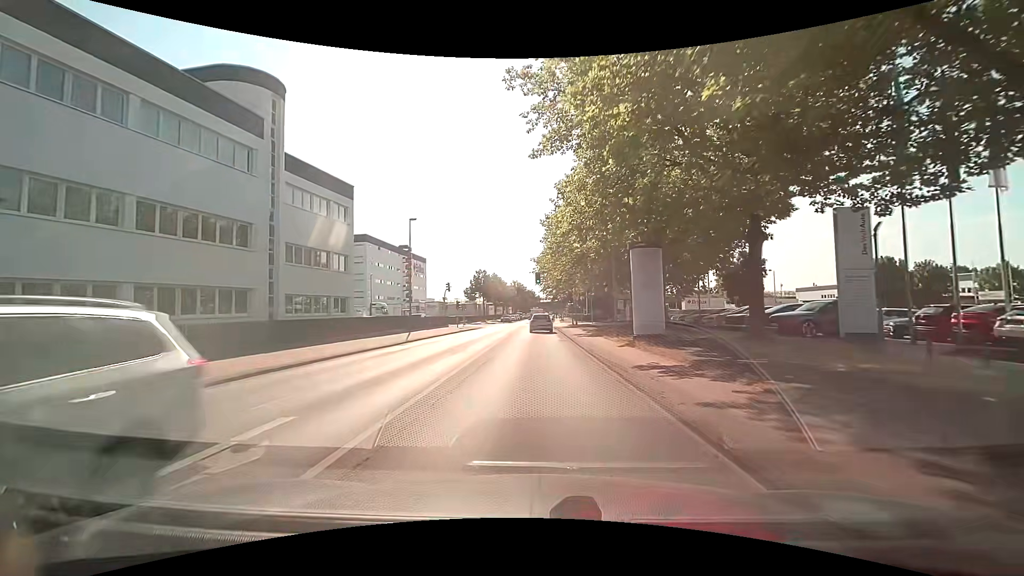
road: tertiary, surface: asphalt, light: Day
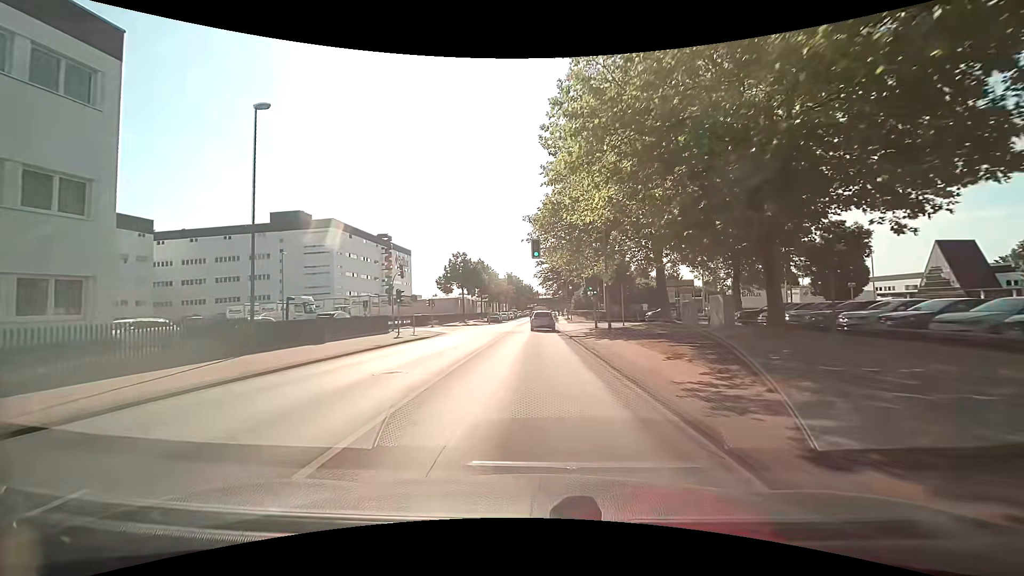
(+0.5, +25.0) m; +2°
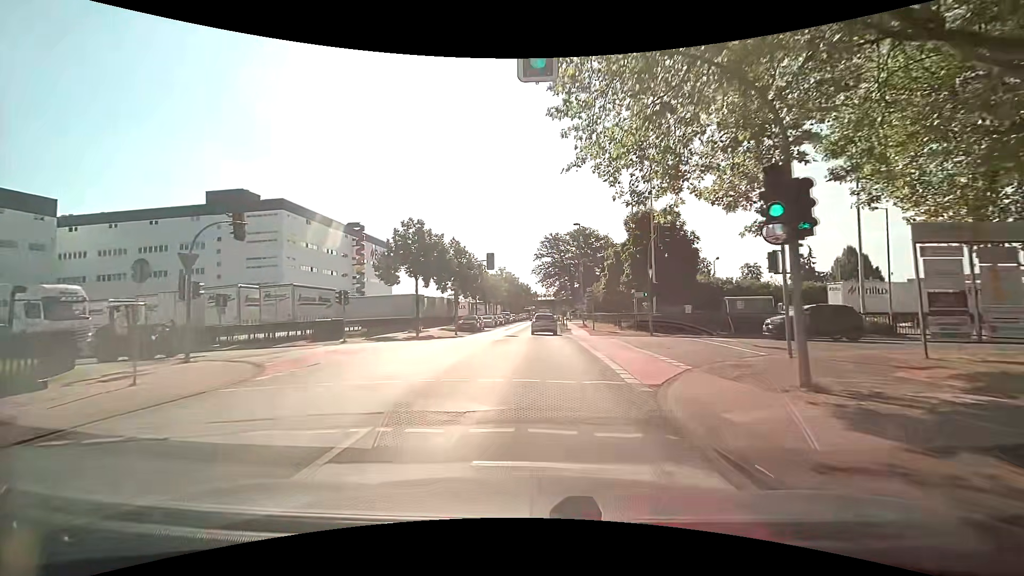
(-0.3, +26.8) m; 0°
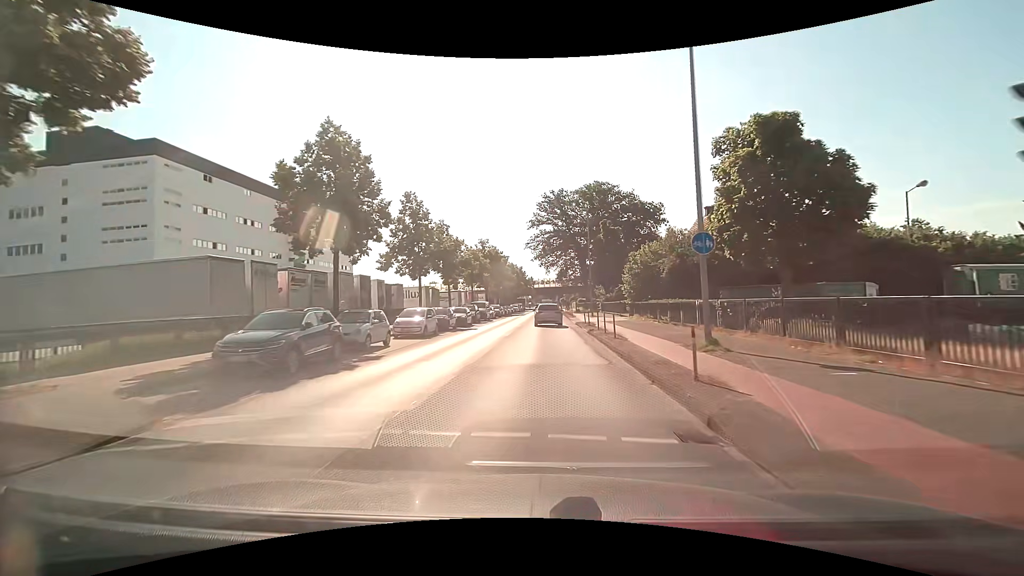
(0.0, +35.8) m; 0°
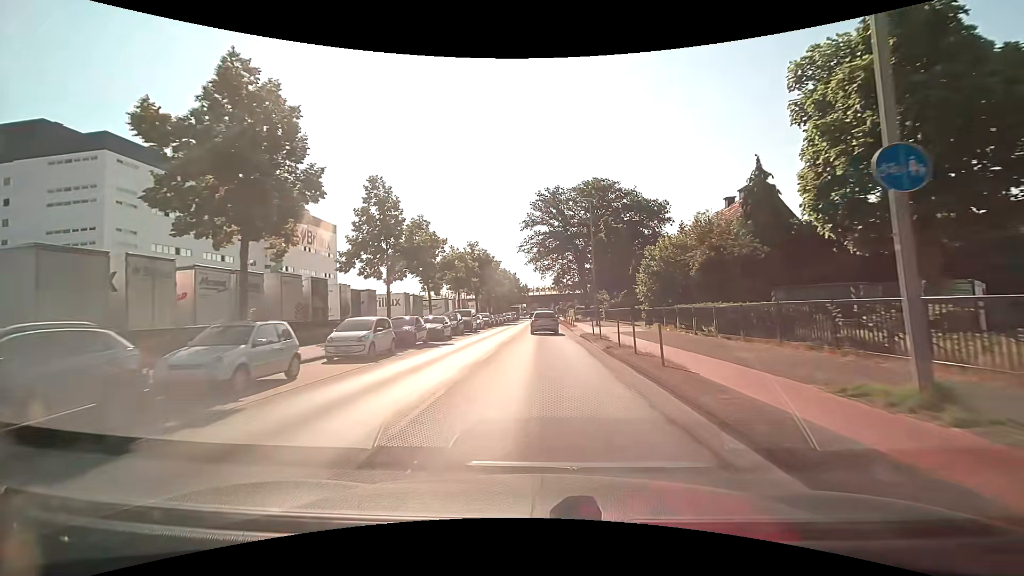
(0.0, +7.4) m; 0°
(0, +10) (0, +20) (+1, +30) (+1, +40) (+1, +50) (+1, +60) (+1, +70) (+1, +80) (+2, +90) (+2, +100) m
